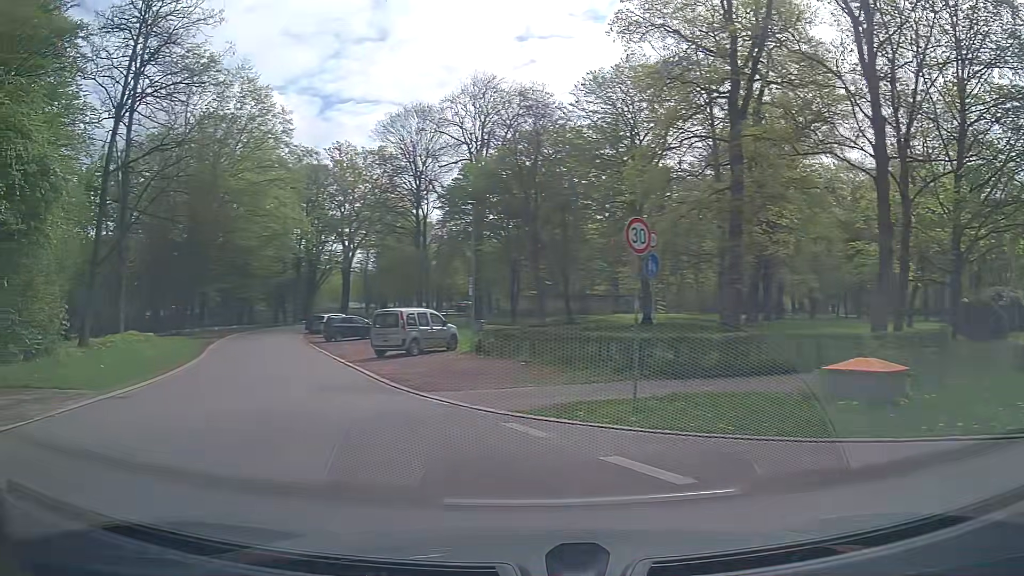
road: unclassified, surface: asphalt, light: Day
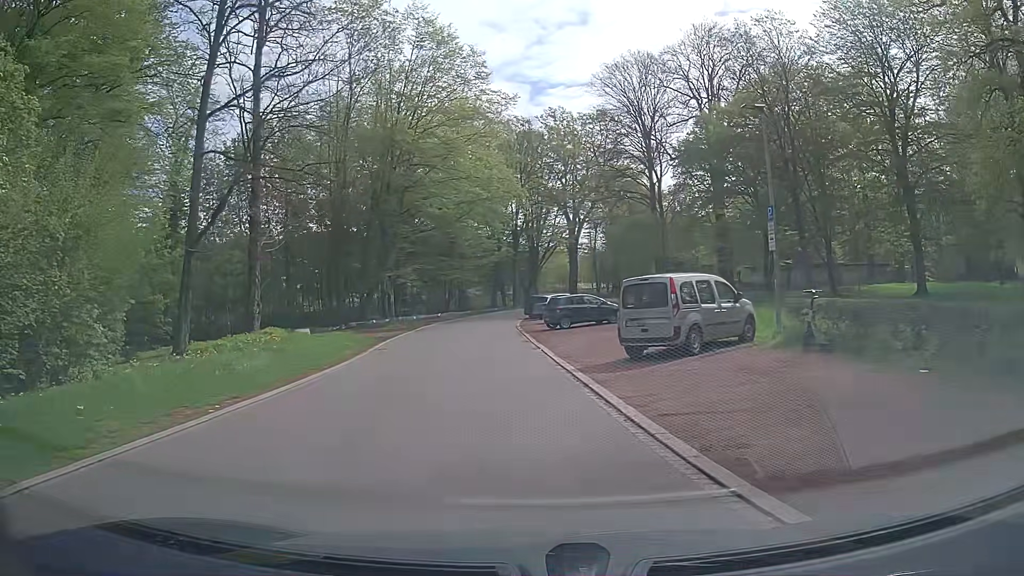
(-2.1, +10.5) m; -19°
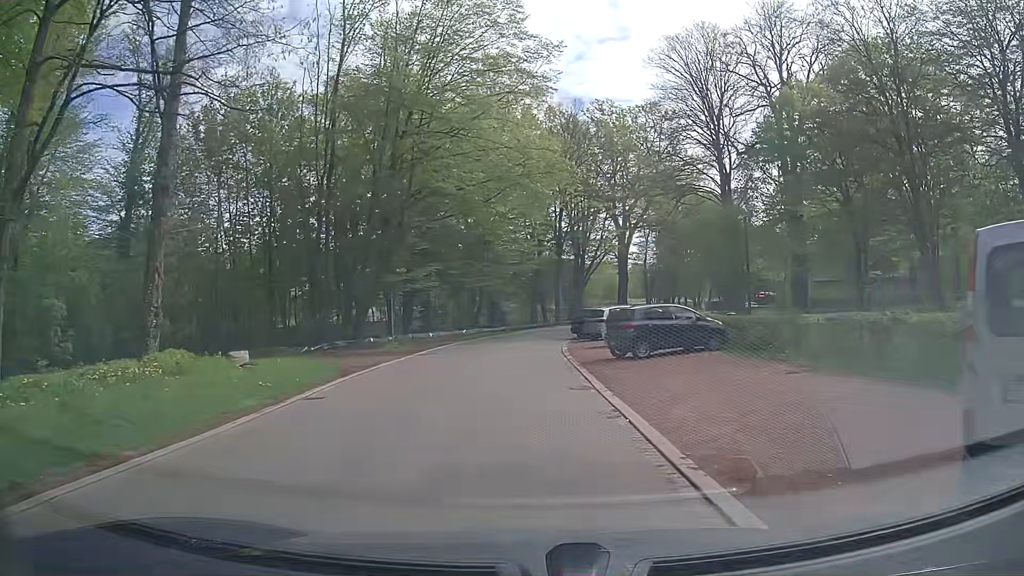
(-0.4, +11.6) m; -3°
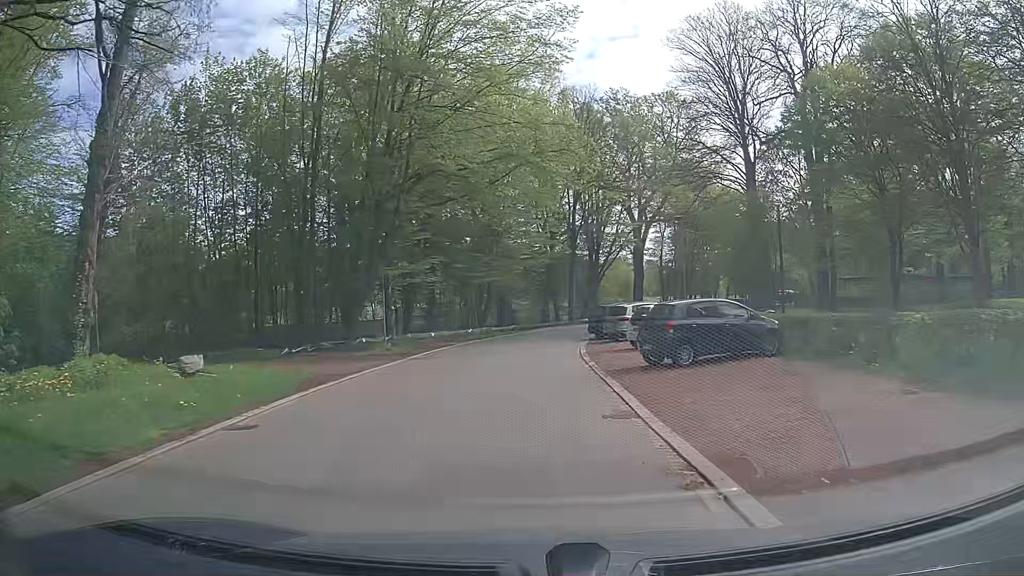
(0.0, +4.0) m; 0°
(0, +10) (0, +20) (0, +30) (+2, +40) (+4, +49) (+8, +59) (+12, +68) (+17, +77) (+22, +85) (+27, +94) m
